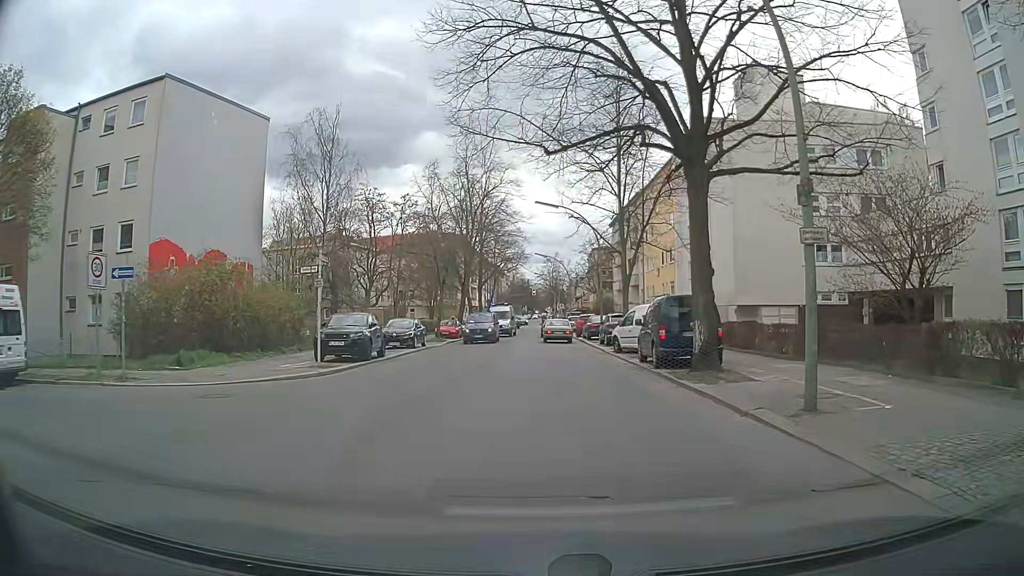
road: tertiary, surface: asphalt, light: Day
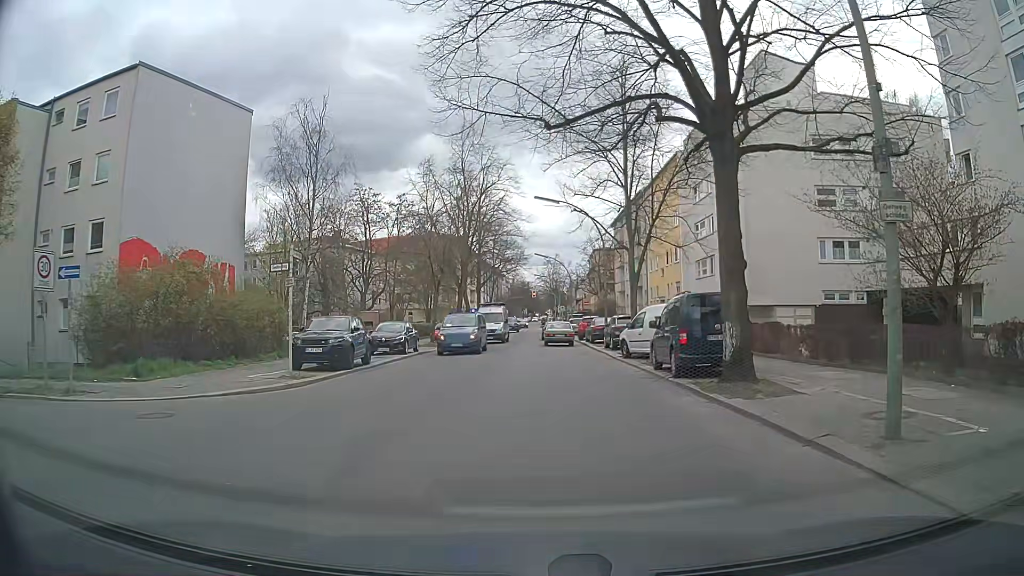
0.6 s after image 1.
(0.0, +2.2) m; 0°
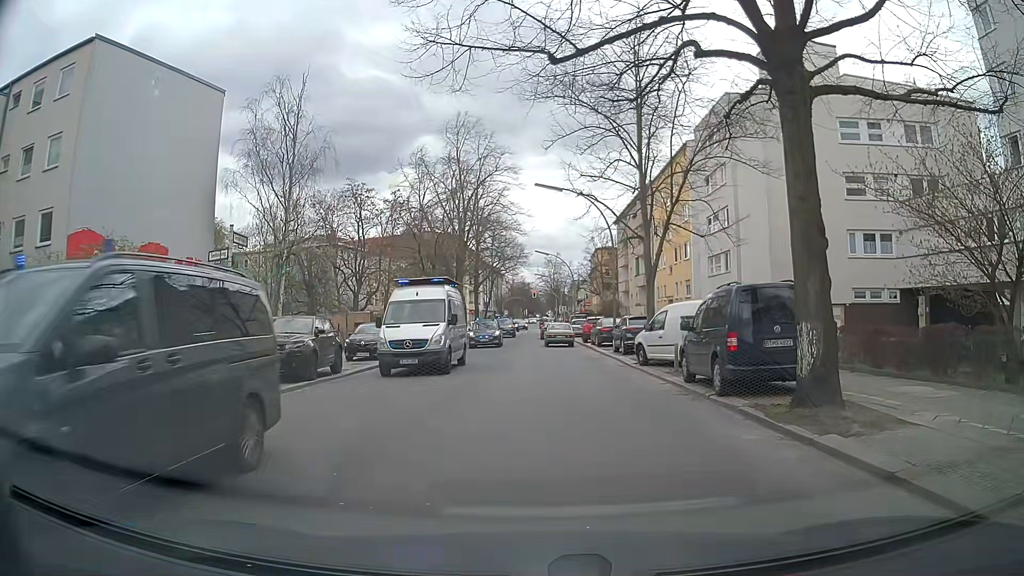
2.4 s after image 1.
(0.0, +3.3) m; 0°
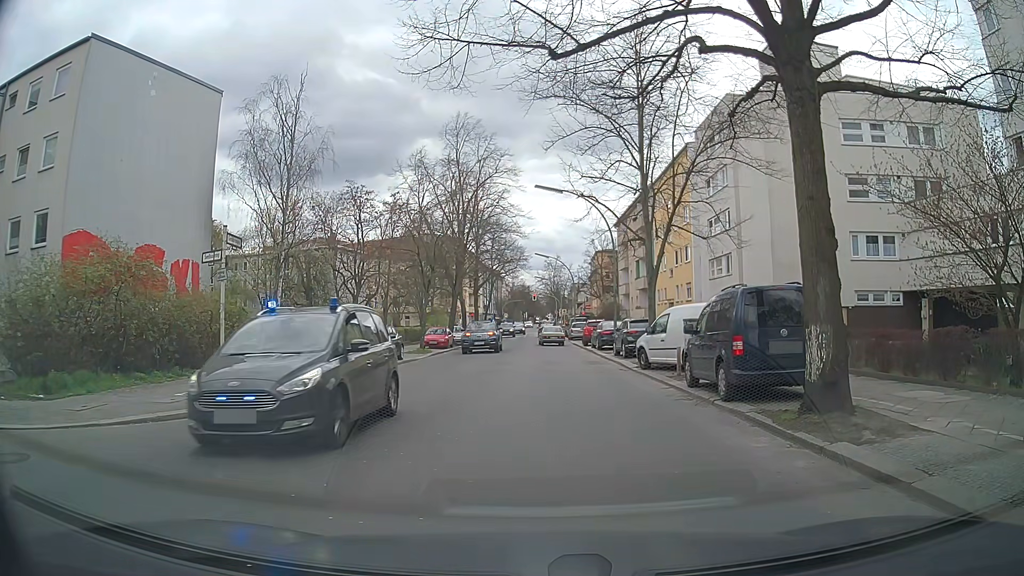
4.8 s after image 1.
(0.0, +0.4) m; 0°
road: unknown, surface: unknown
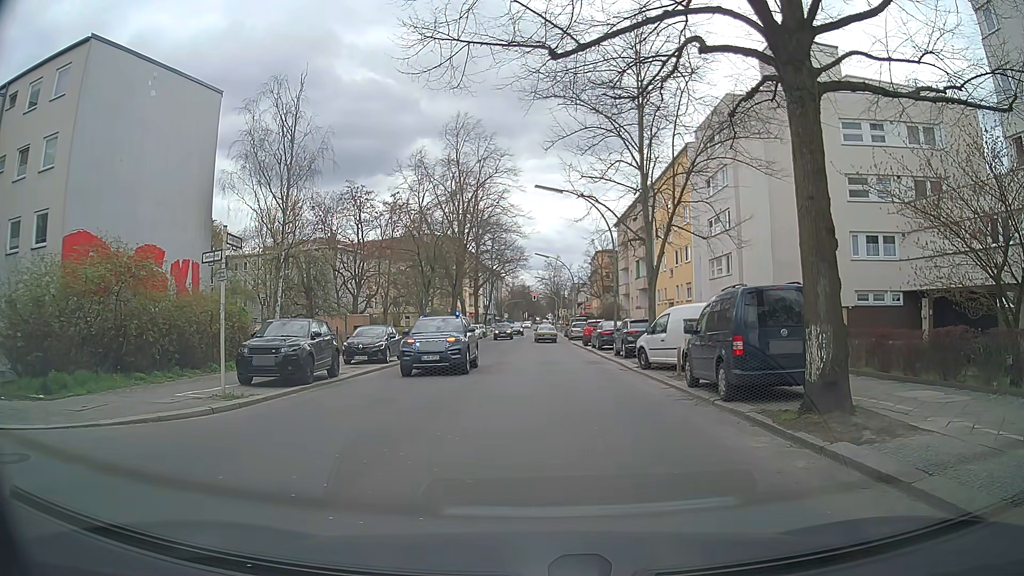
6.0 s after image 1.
(0.0, 0.0) m; 0°
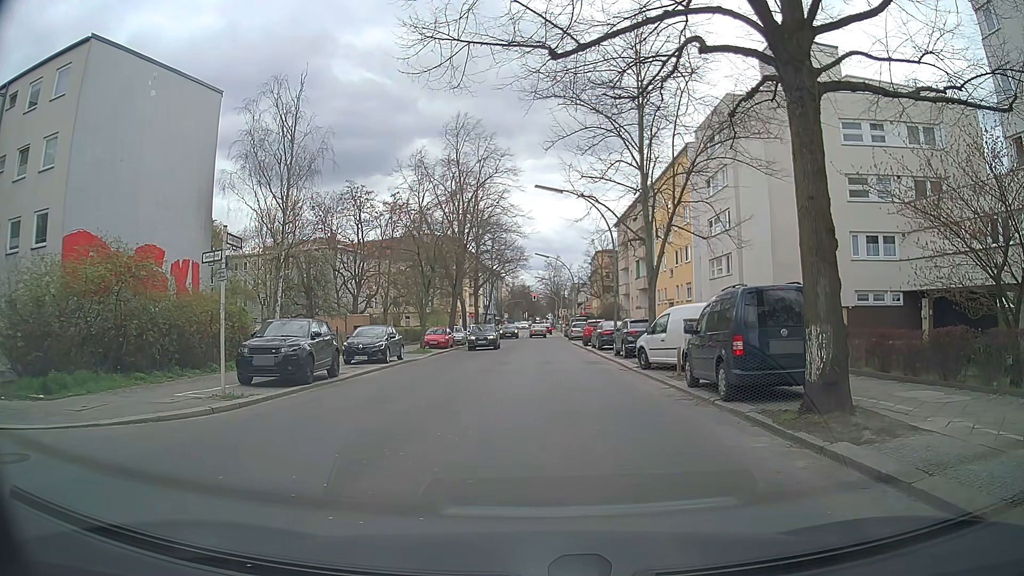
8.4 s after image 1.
(0.0, 0.0) m; 0°
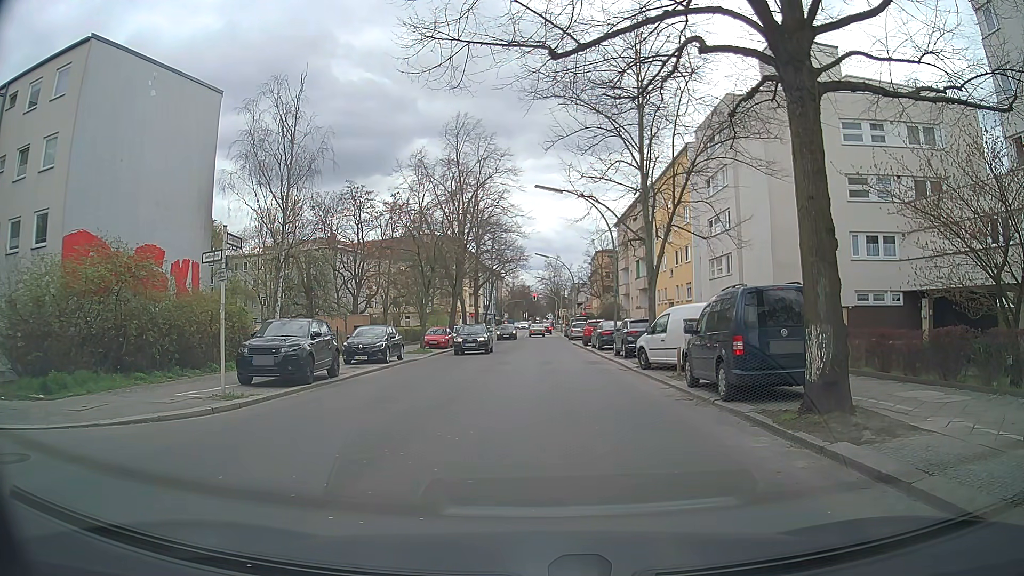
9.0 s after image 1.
(0.0, 0.0) m; 0°
